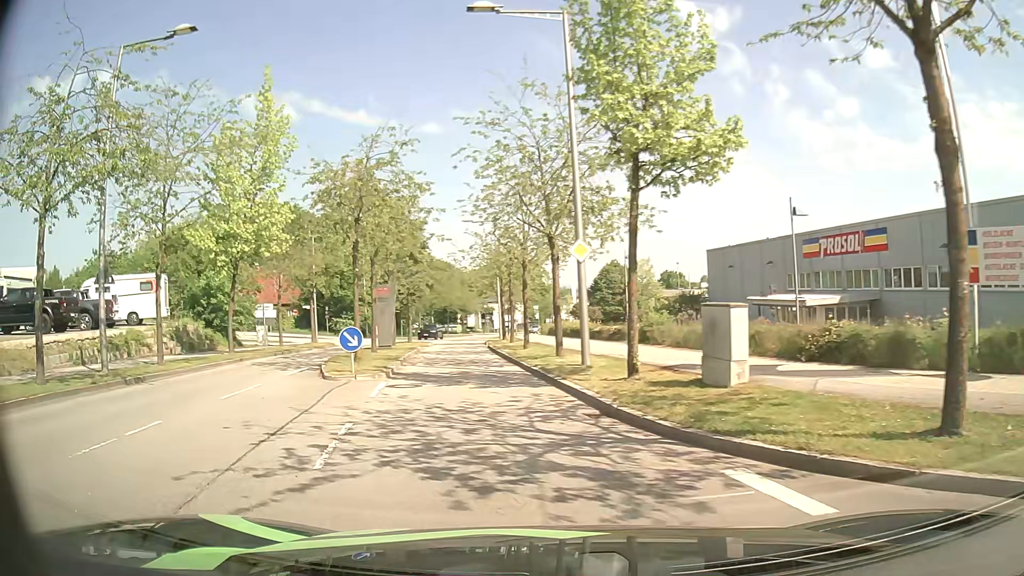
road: residential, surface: asphalt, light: Day
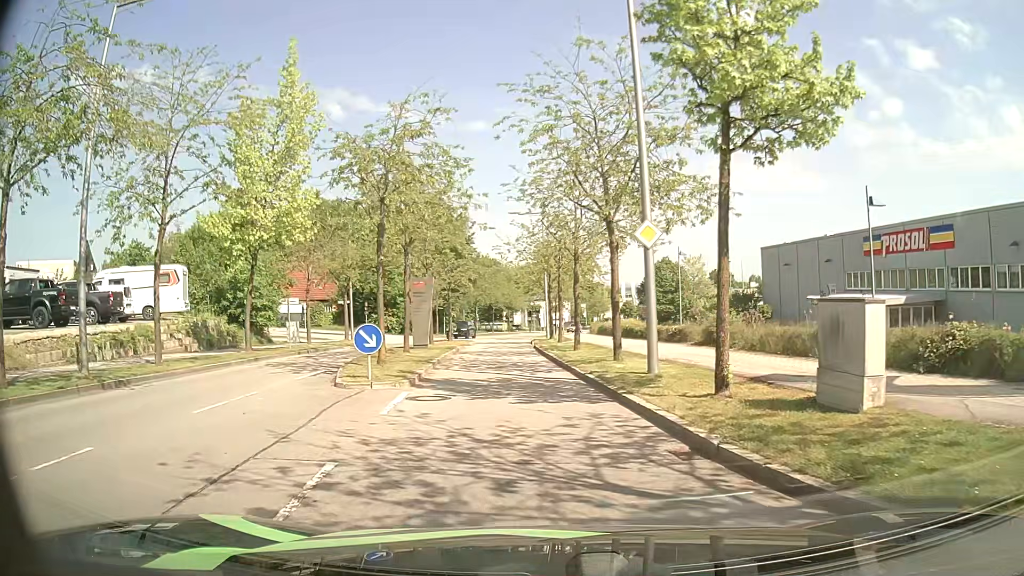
(-0.2, +2.9) m; -5°
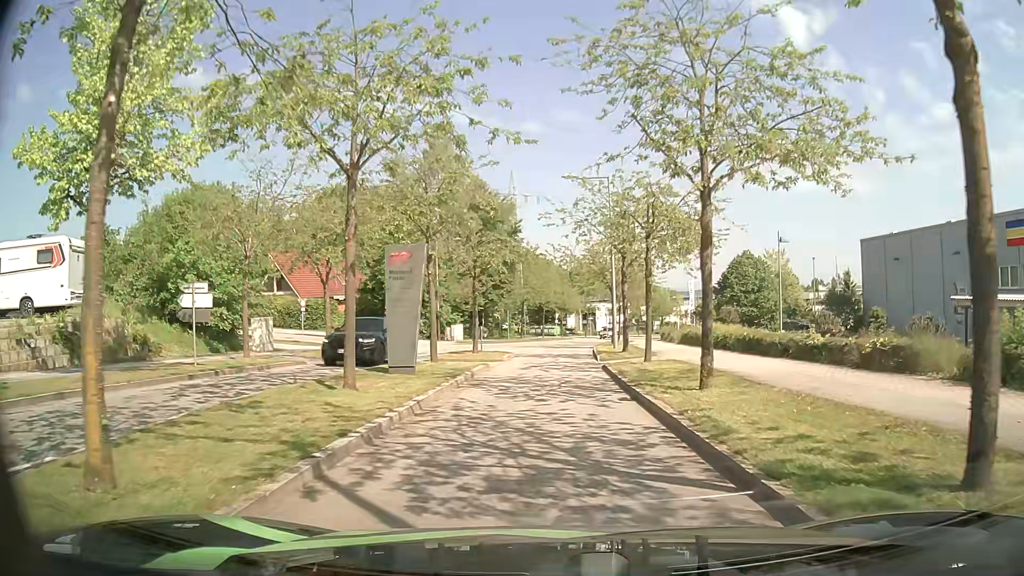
(-0.6, +13.3) m; -4°
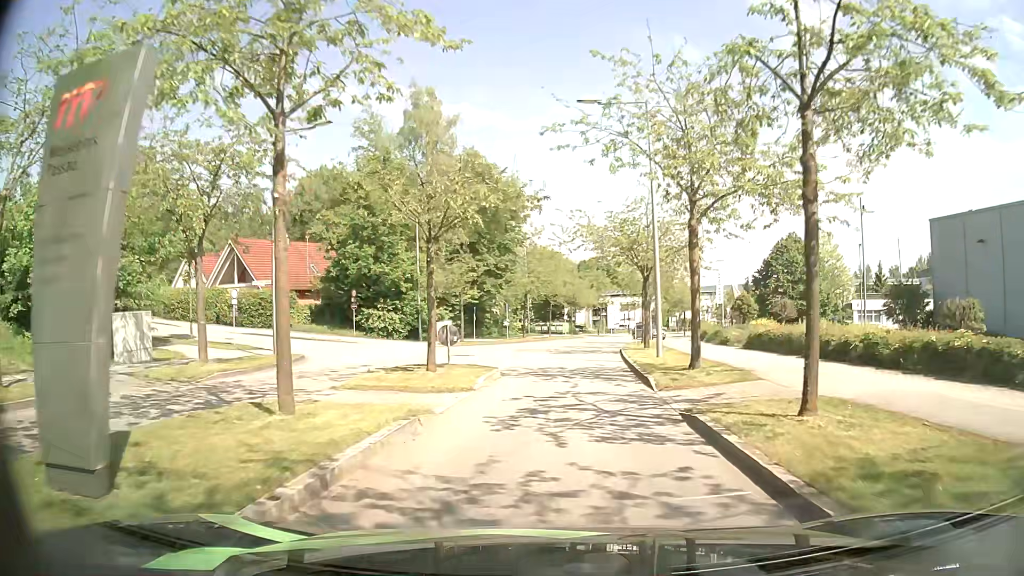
(-0.1, +12.2) m; 0°
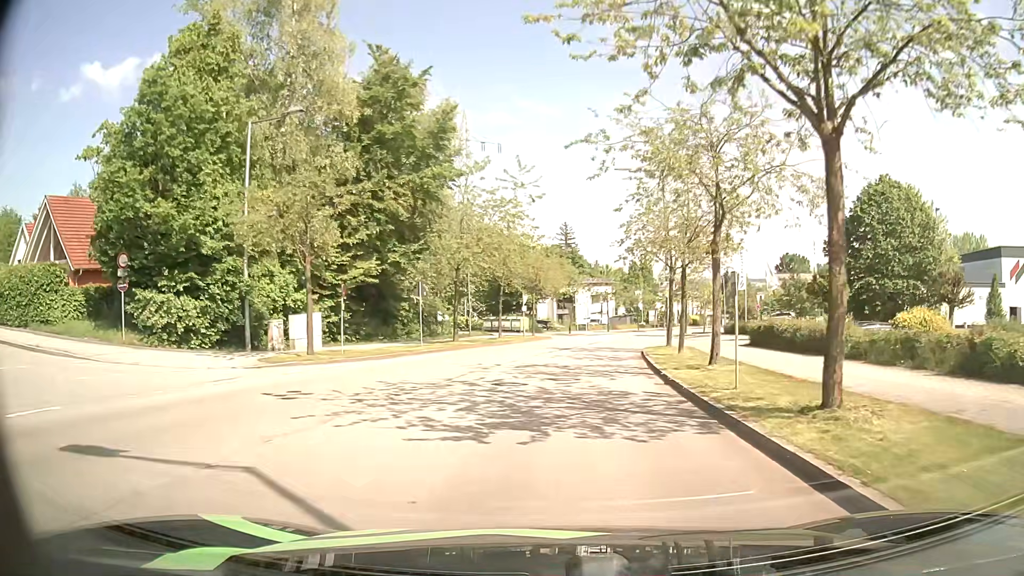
(+0.2, +23.7) m; +3°
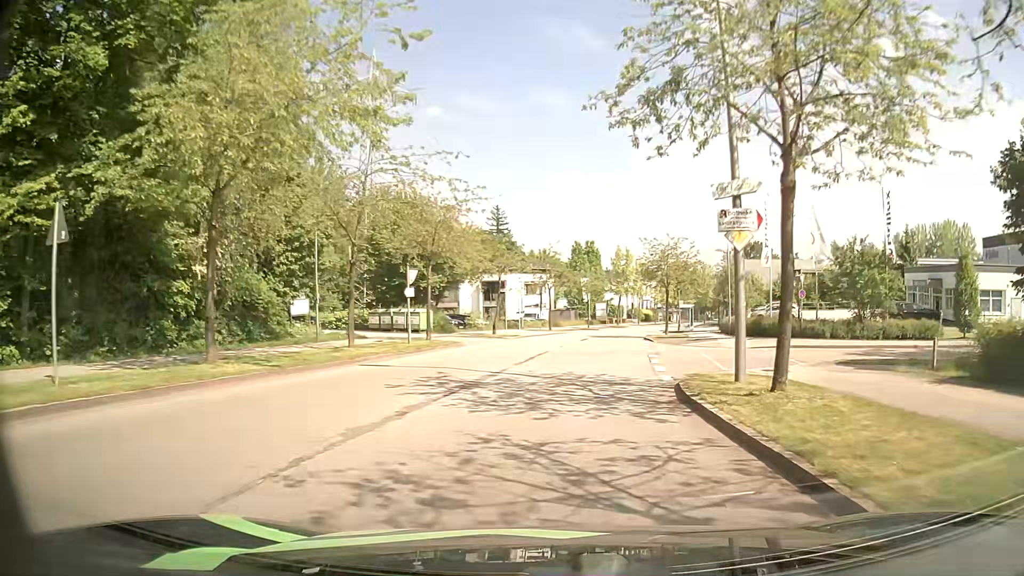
(+0.9, +21.7) m; +5°
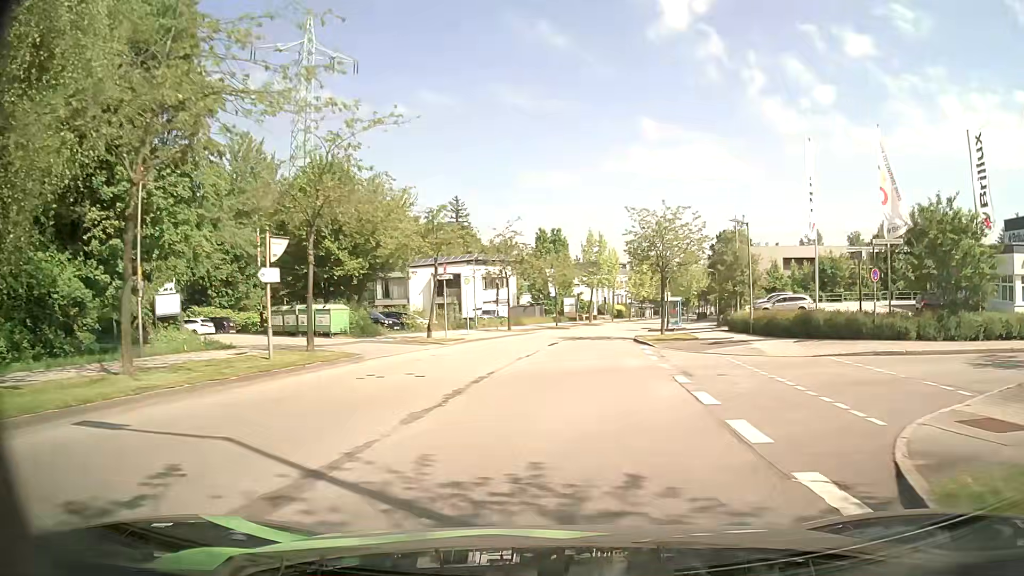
(+0.5, +11.3) m; +4°
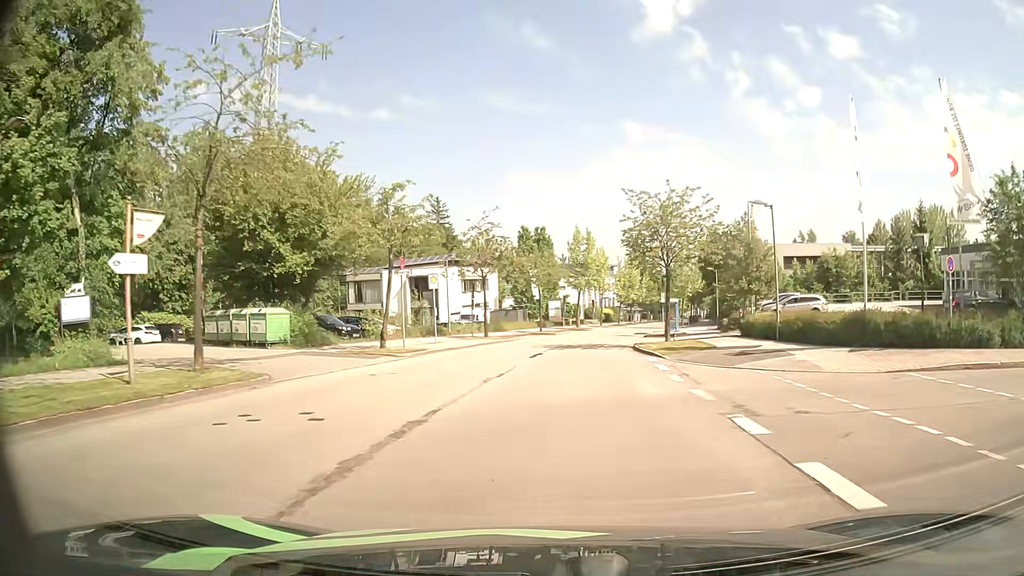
(0.0, +5.7) m; +1°
(0, +10) (+1, +20) (+2, +30) (+3, +40) (+5, +50) (+7, +59) (+10, +69) (+12, +79) (+14, +89) (+16, +98) m
